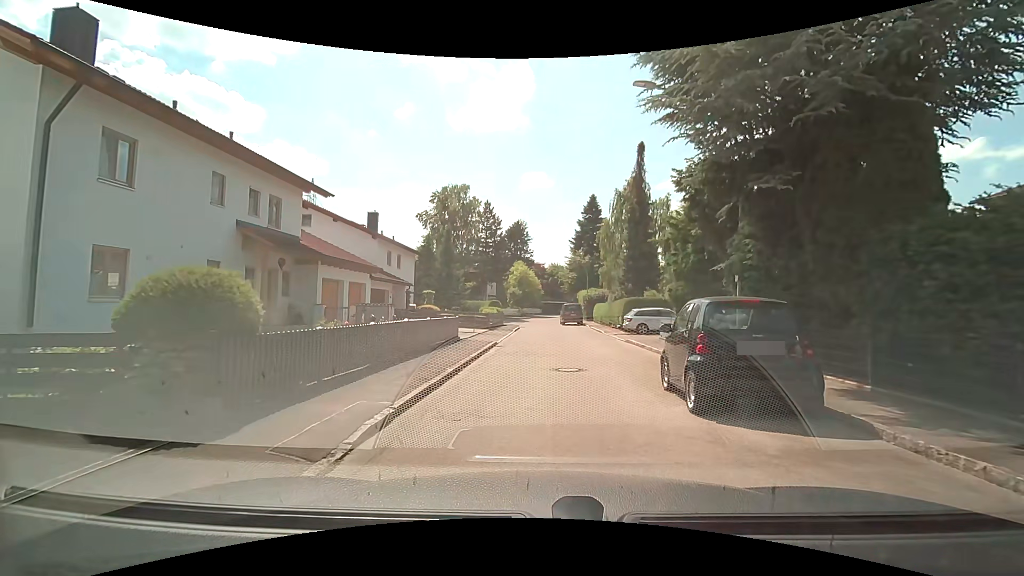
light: Day
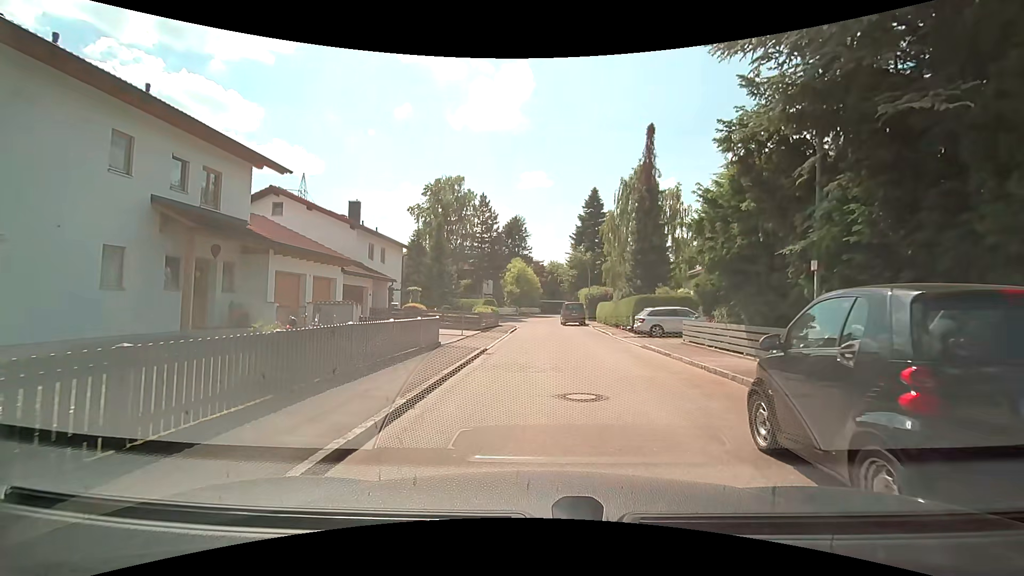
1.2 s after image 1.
(0.0, +3.8) m; -1°
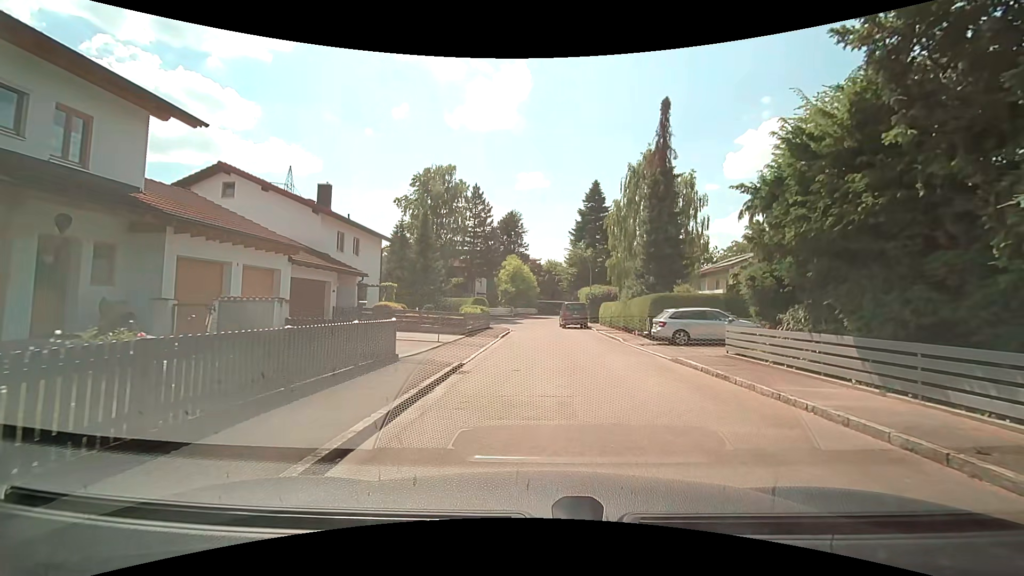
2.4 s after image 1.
(0.0, +4.8) m; 0°
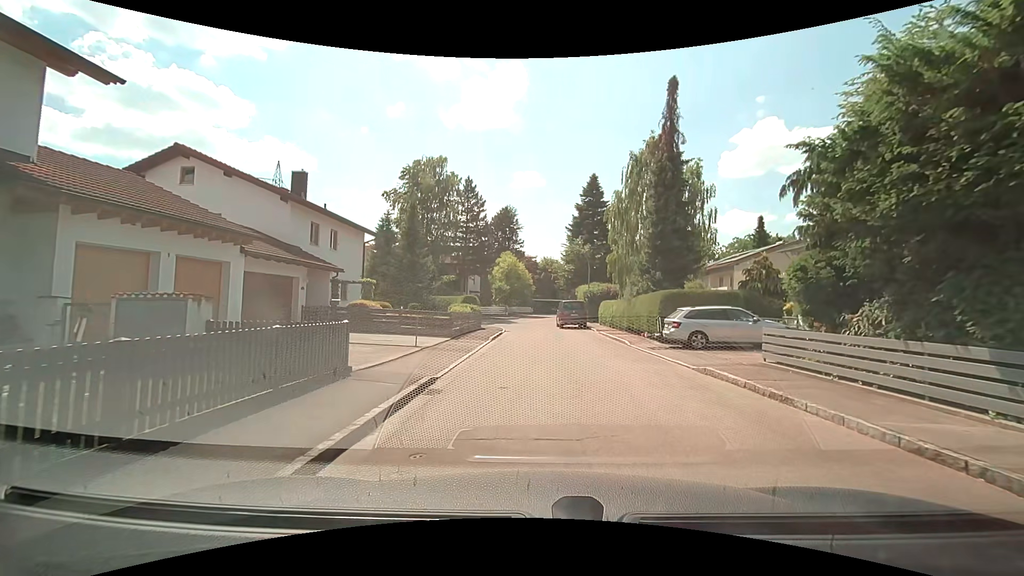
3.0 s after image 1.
(+0.1, +2.7) m; +1°
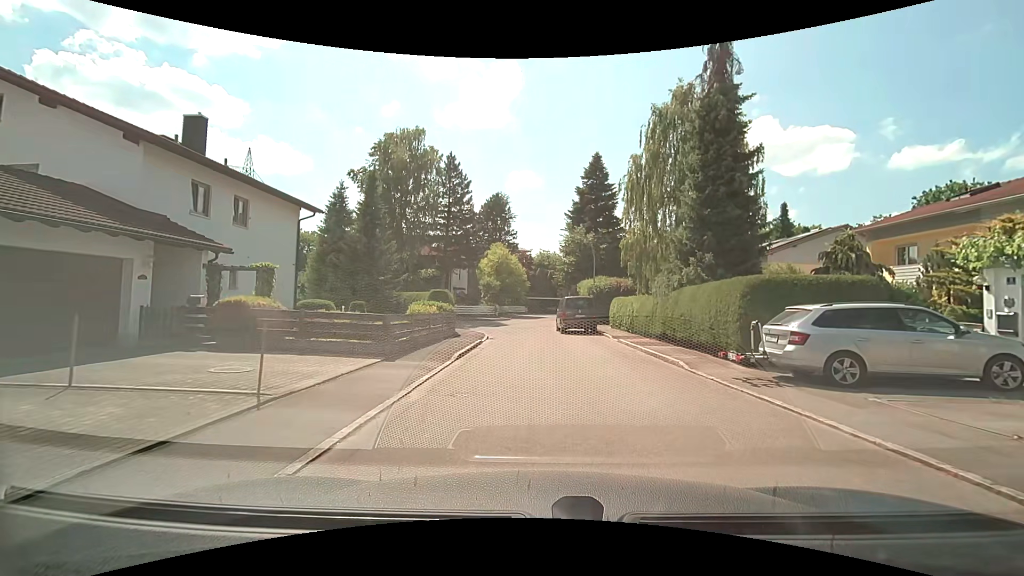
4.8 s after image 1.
(0.0, +8.4) m; 0°
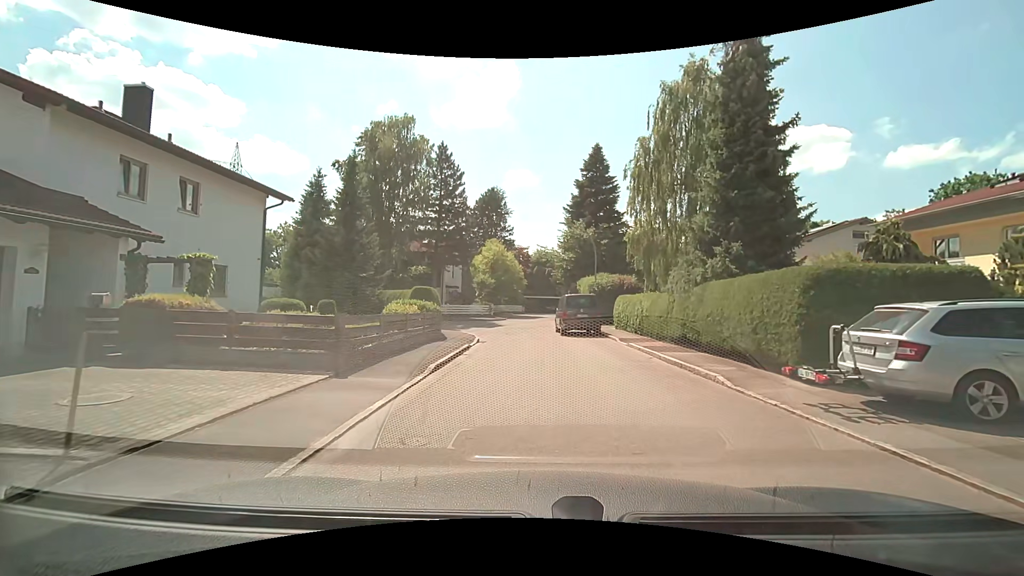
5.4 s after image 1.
(0.0, +2.8) m; +1°
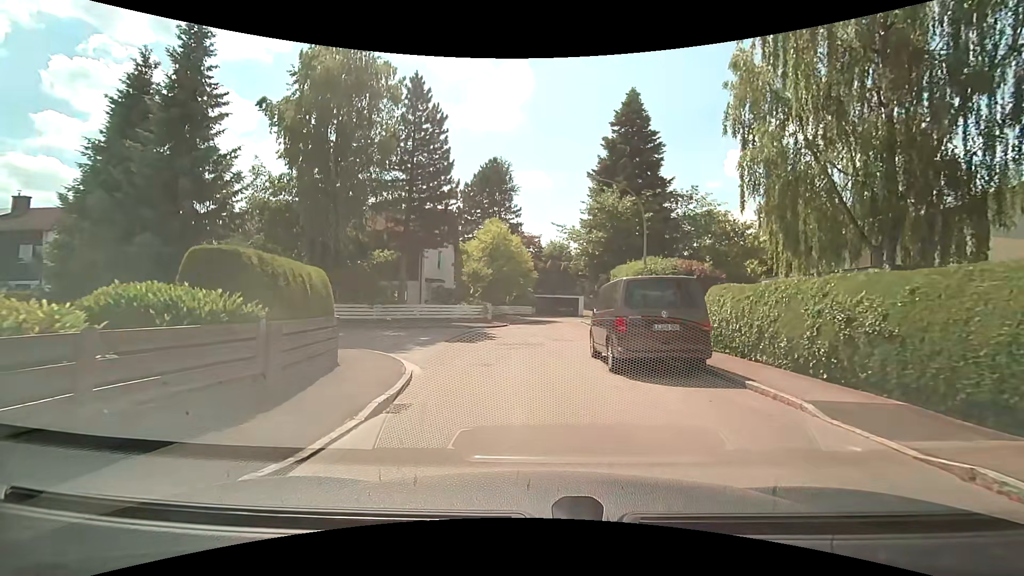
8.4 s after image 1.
(-0.2, +13.5) m; -3°
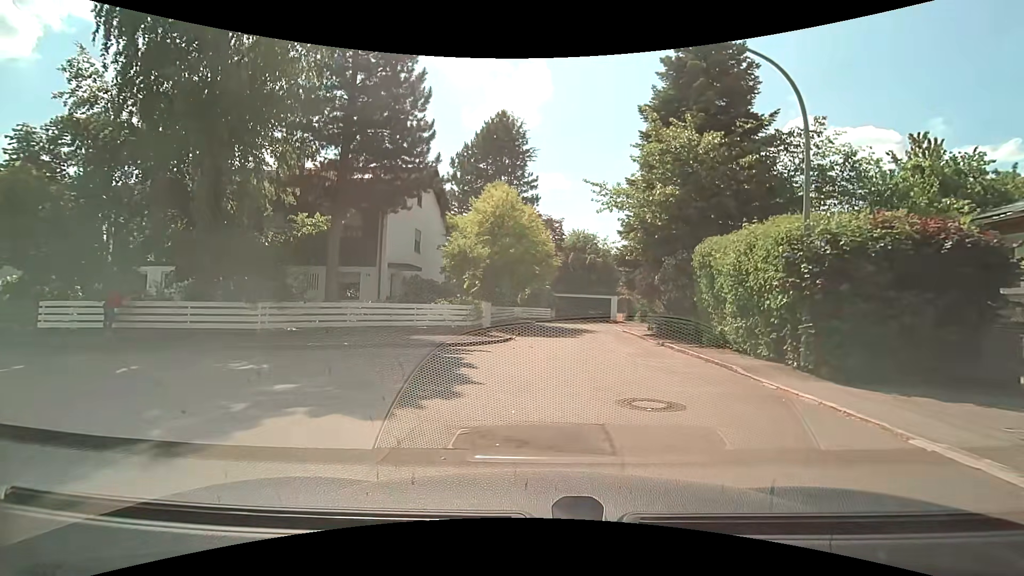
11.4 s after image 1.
(-0.2, +12.6) m; -1°
(-3, +9) (-13, +12) (-23, +11) (-33, +11) (-43, +11) (-52, +9) (-62, +8) (-72, +9) (-82, +9) (-92, +9) m
